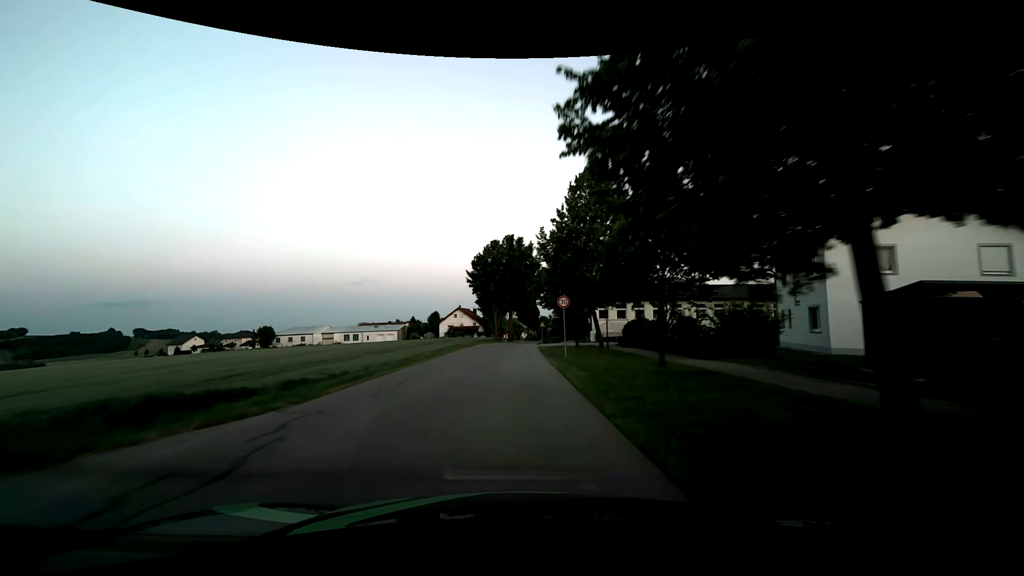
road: tertiary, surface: asphalt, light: Dusk
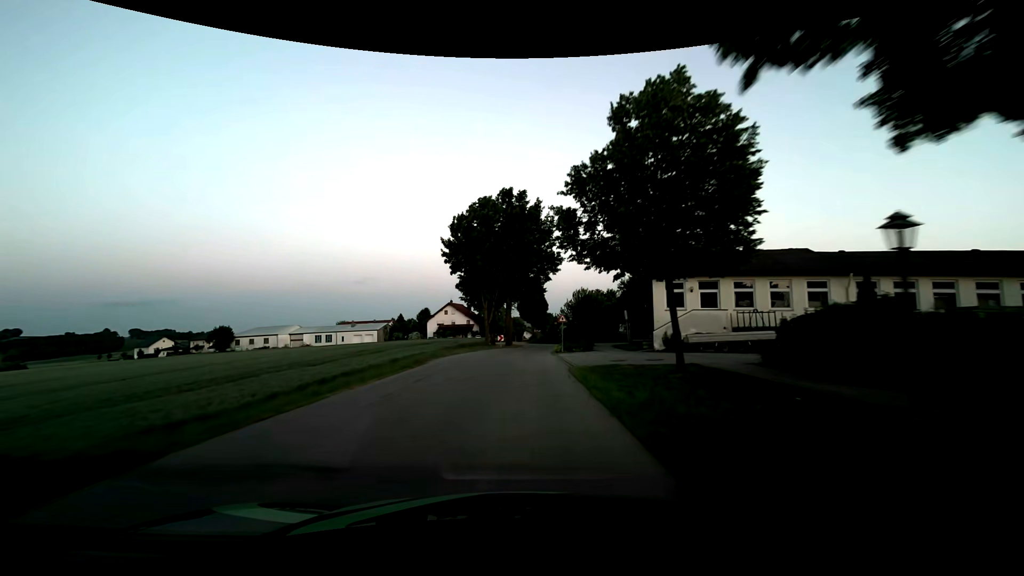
(0.0, +24.4) m; 0°
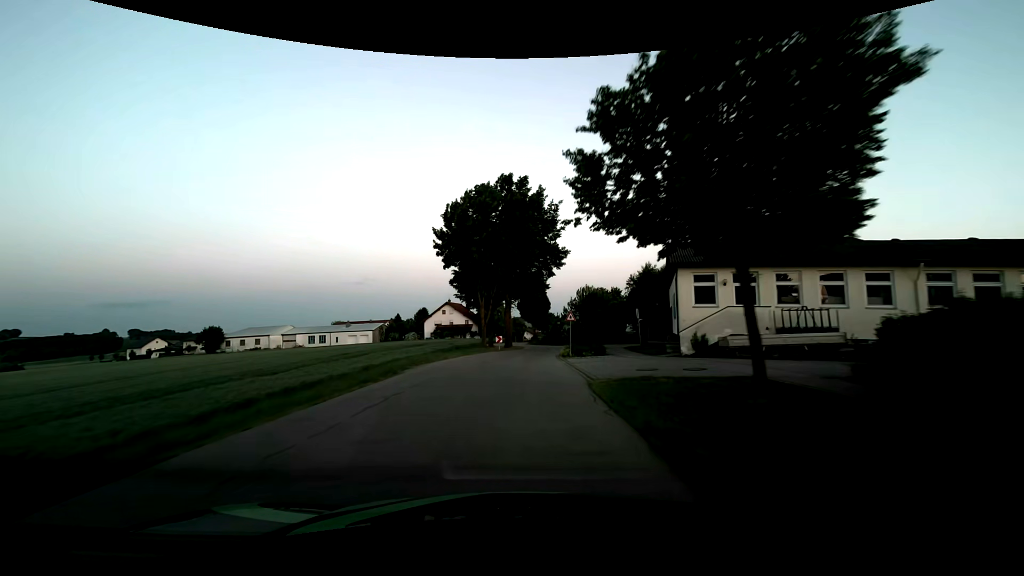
(0.0, +4.7) m; -1°
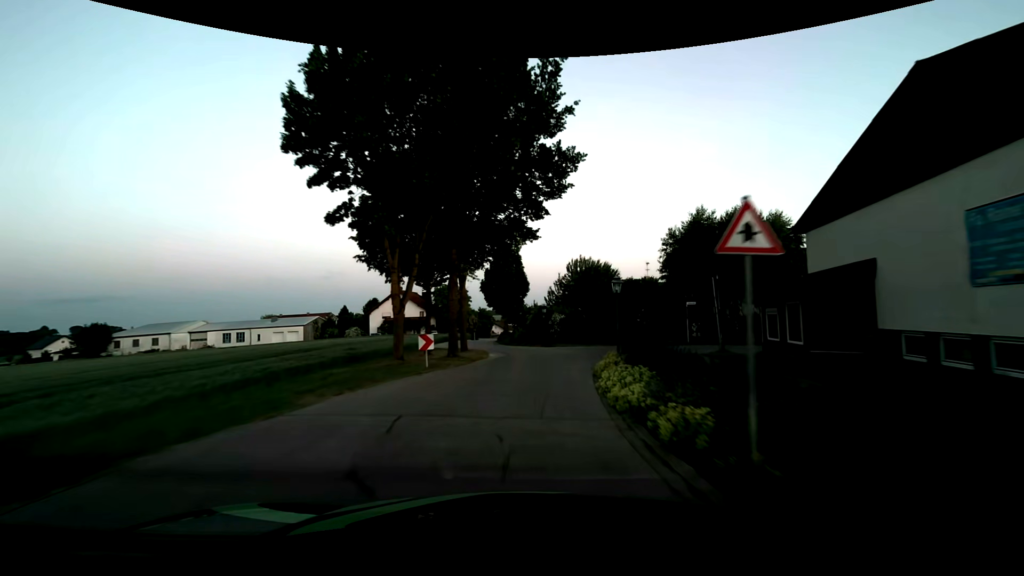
(+0.8, +23.1) m; +5°
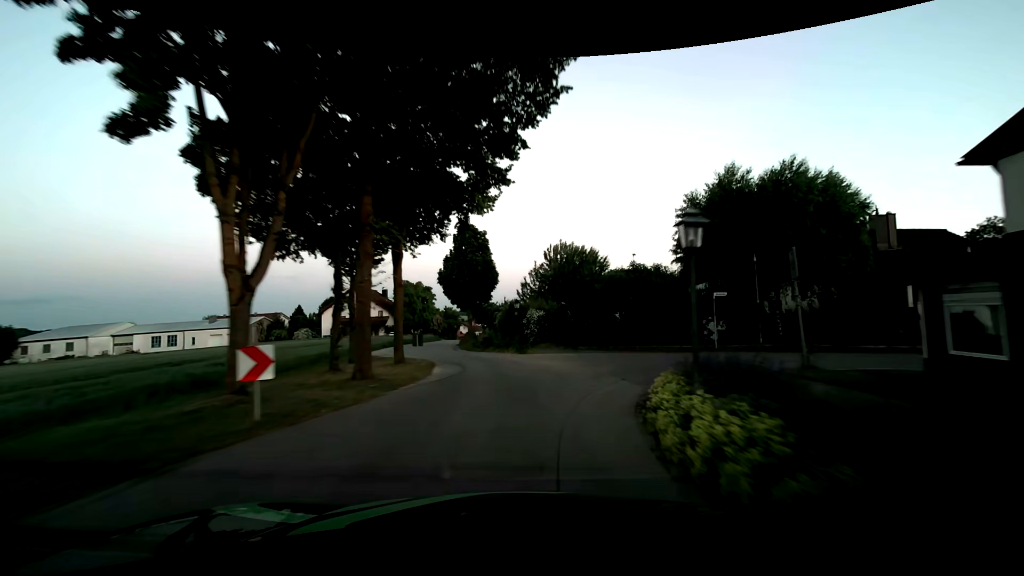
(+0.3, +9.2) m; +4°
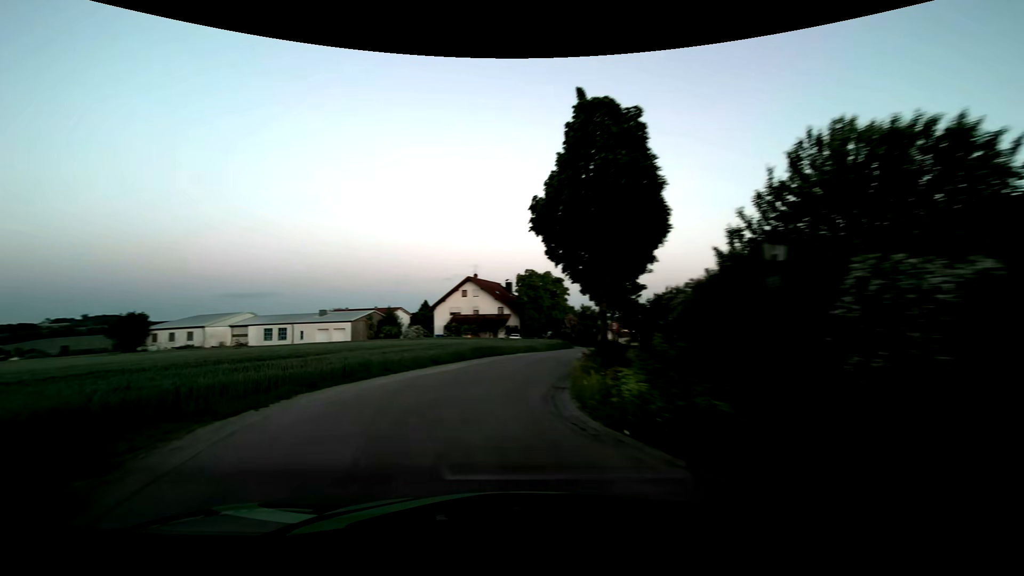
(-1.1, +22.5) m; -16°
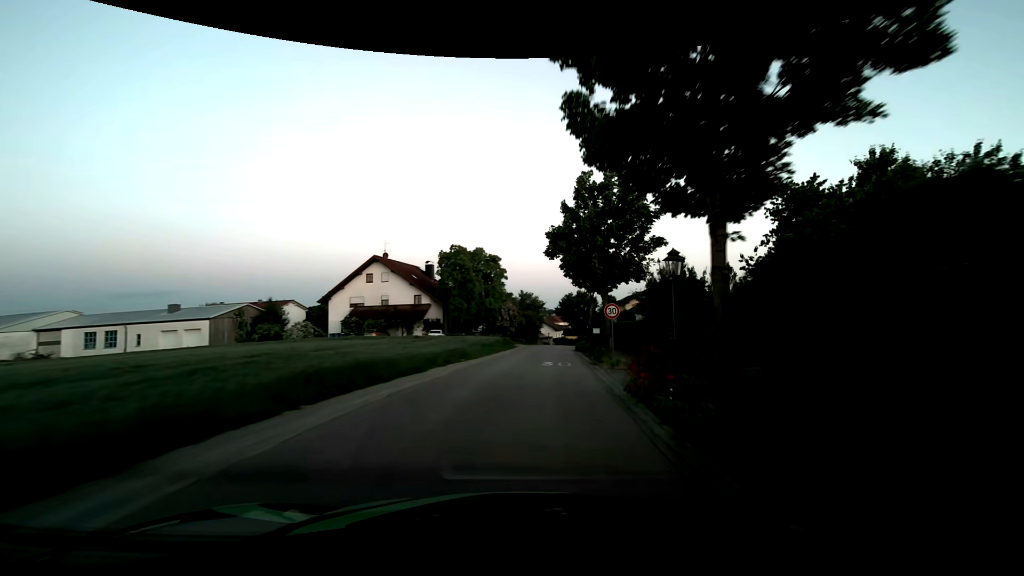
(0.0, +17.8) m; +8°
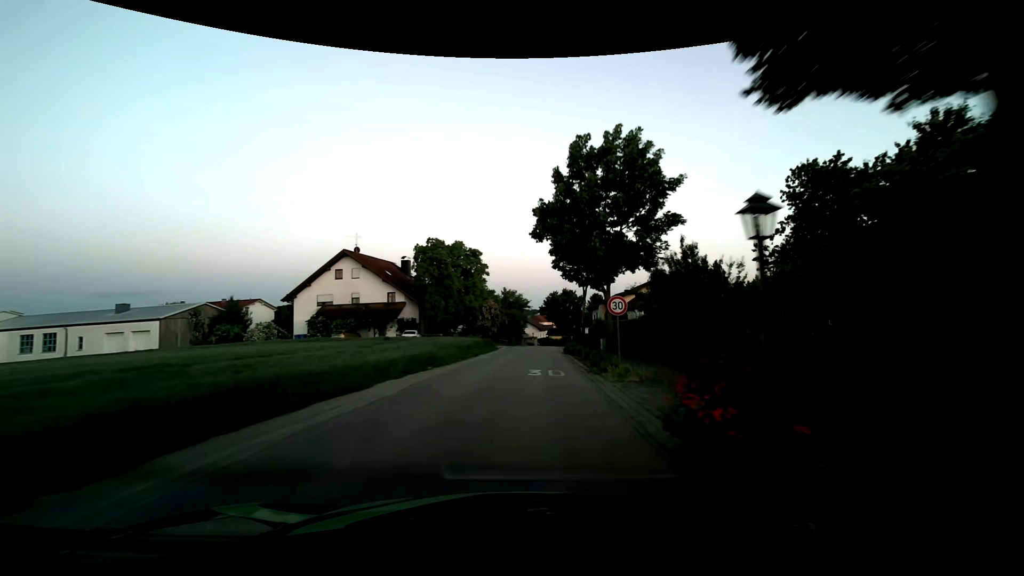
(+0.1, +4.5) m; +2°
(0, +10) (+1, +20) (+1, +30) (+2, +40) (+3, +50) (+3, +60) (+4, +70) (+5, +80) (+6, +90) (+8, +100) m
